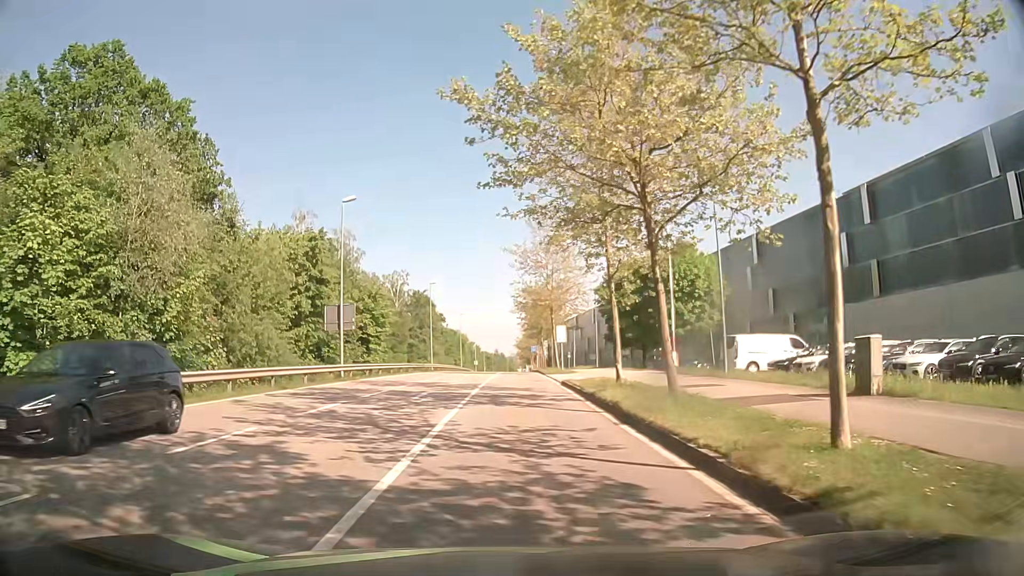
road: secondary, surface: asphalt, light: Day
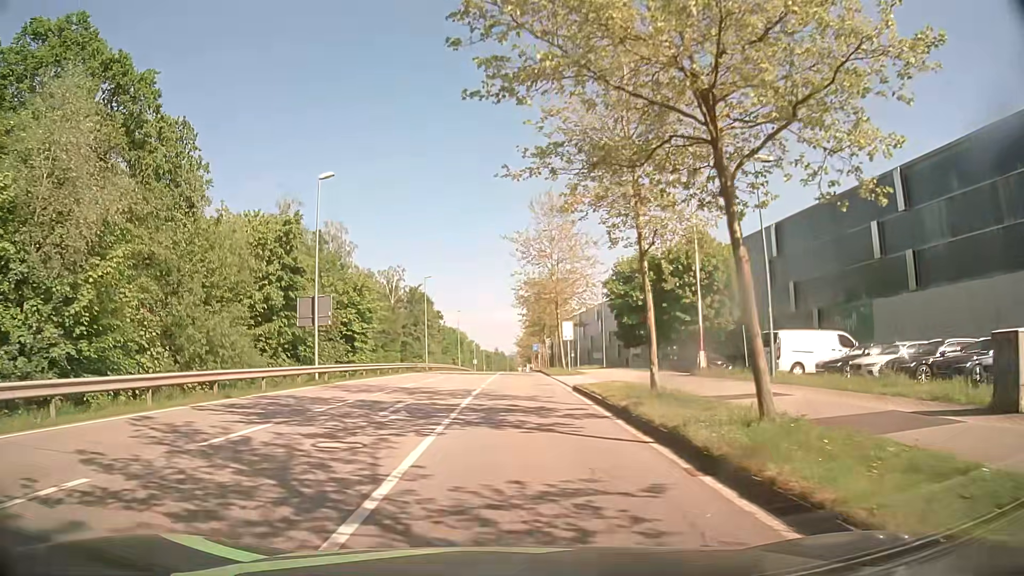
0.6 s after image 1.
(0.0, +5.3) m; +1°
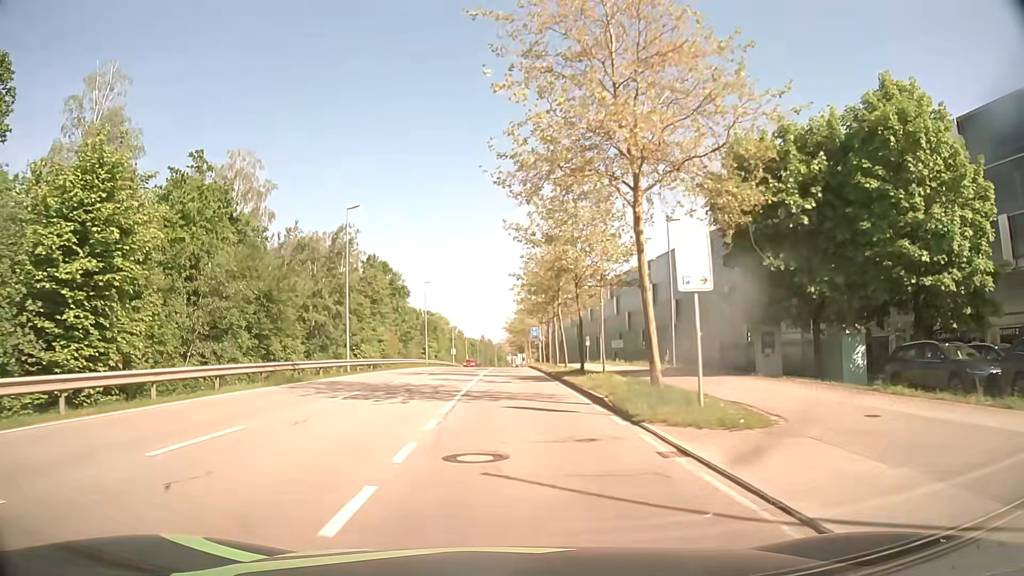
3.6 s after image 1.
(-0.1, +31.9) m; 0°
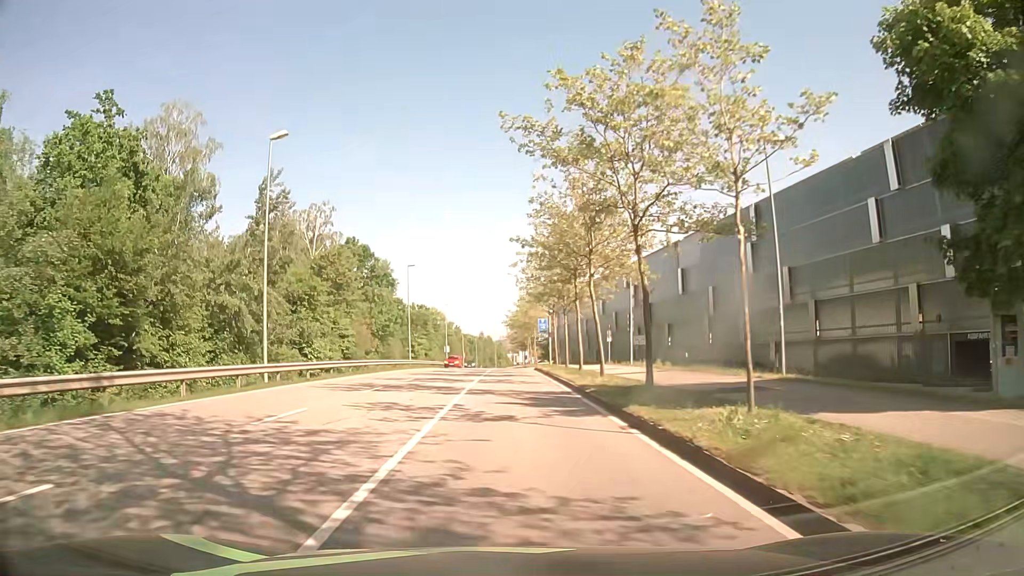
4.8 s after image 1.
(0.0, +14.4) m; -1°
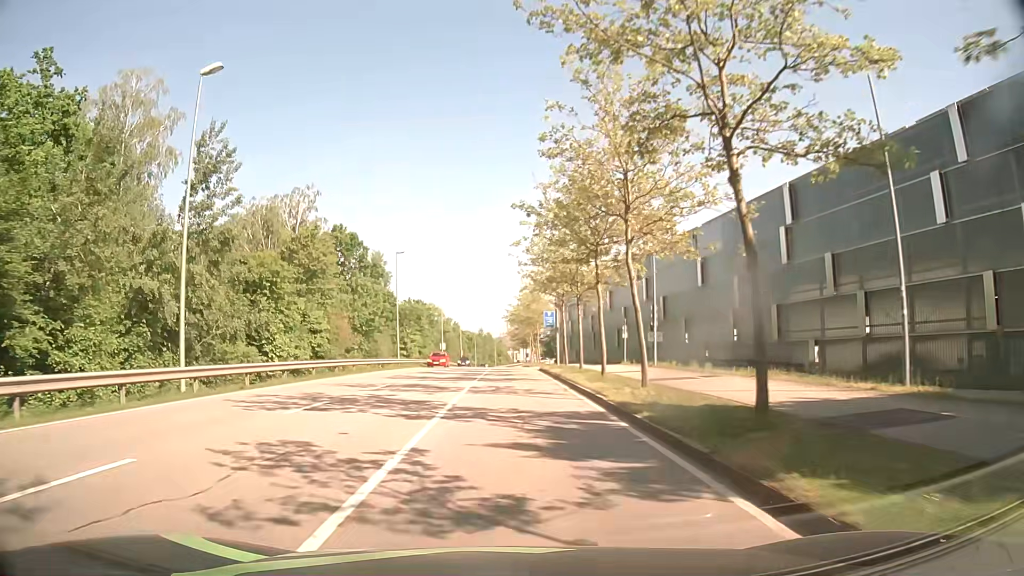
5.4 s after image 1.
(+0.1, +7.3) m; +1°
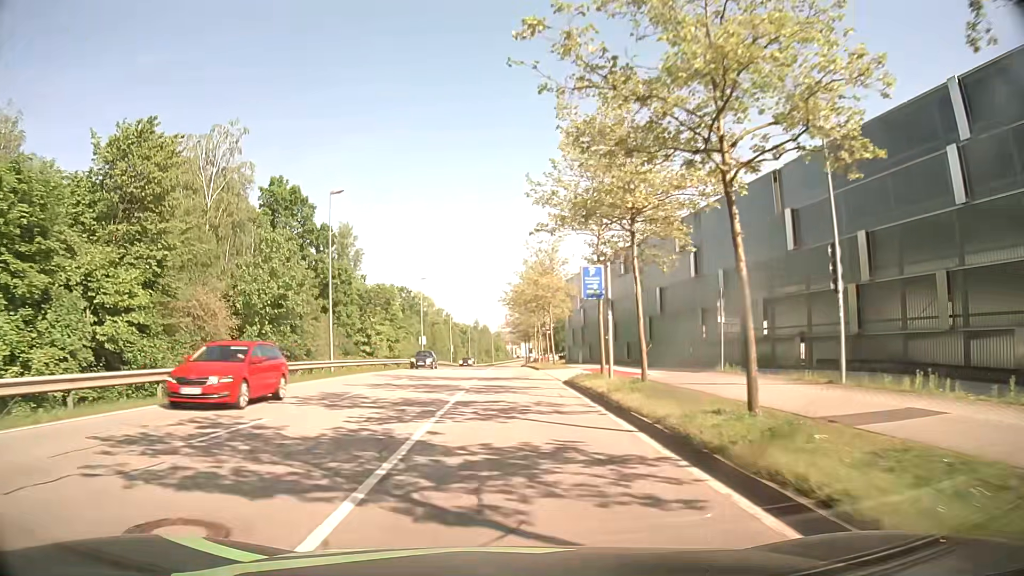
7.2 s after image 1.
(0.0, +22.3) m; 0°
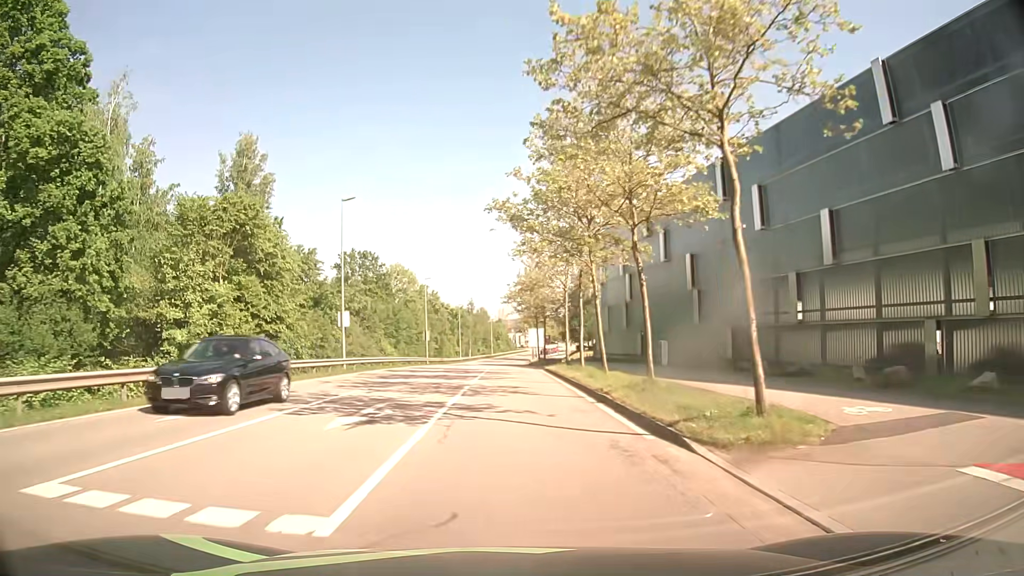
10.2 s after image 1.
(+0.2, +37.8) m; 0°
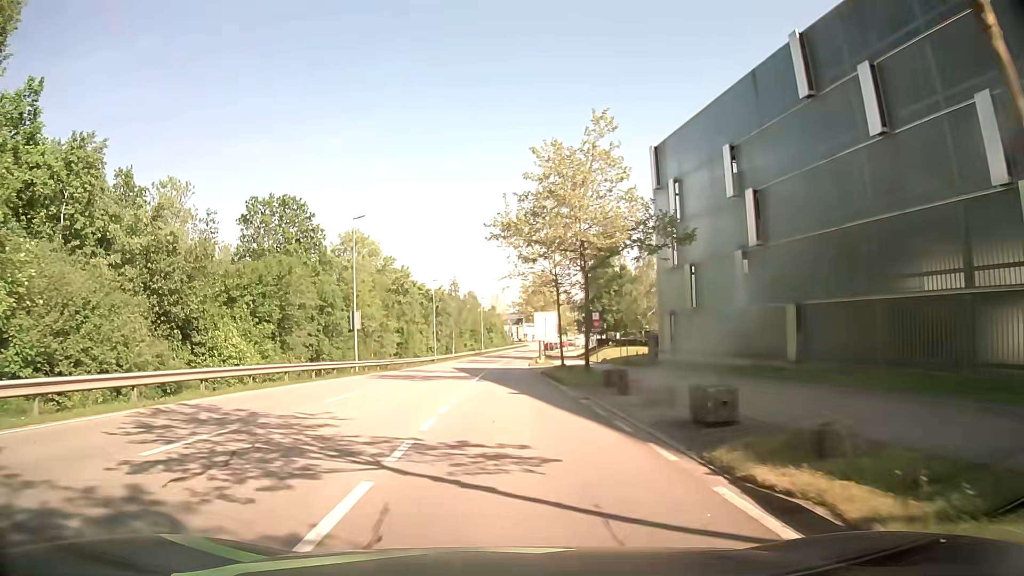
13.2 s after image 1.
(+0.2, +35.4) m; +1°
(0, +10) (0, +20) (0, +30) (-1, +40) (-1, +50) (-1, +60) (-1, +70) (0, +80) (0, +90) (+1, +100) m
